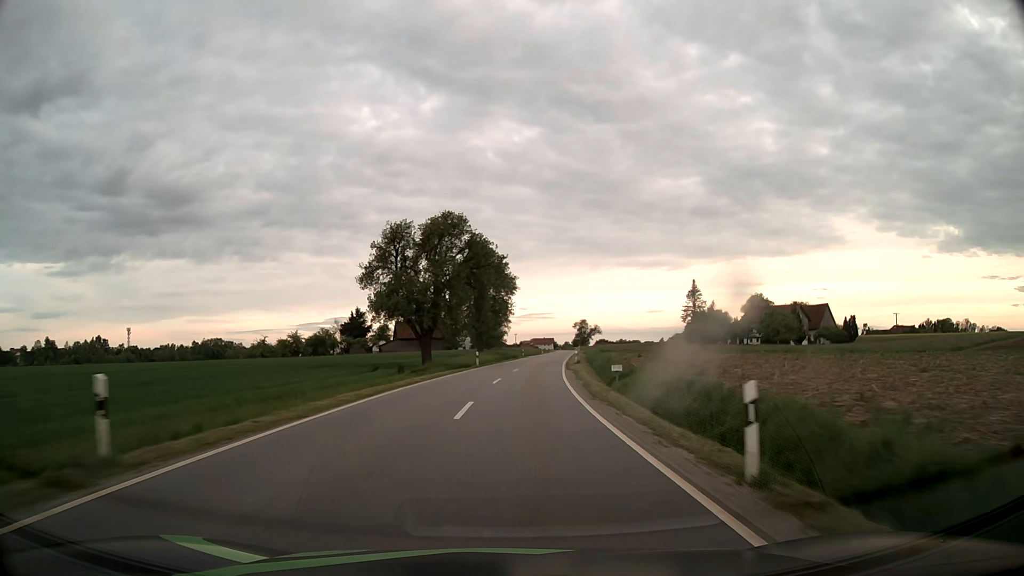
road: tertiary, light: Day
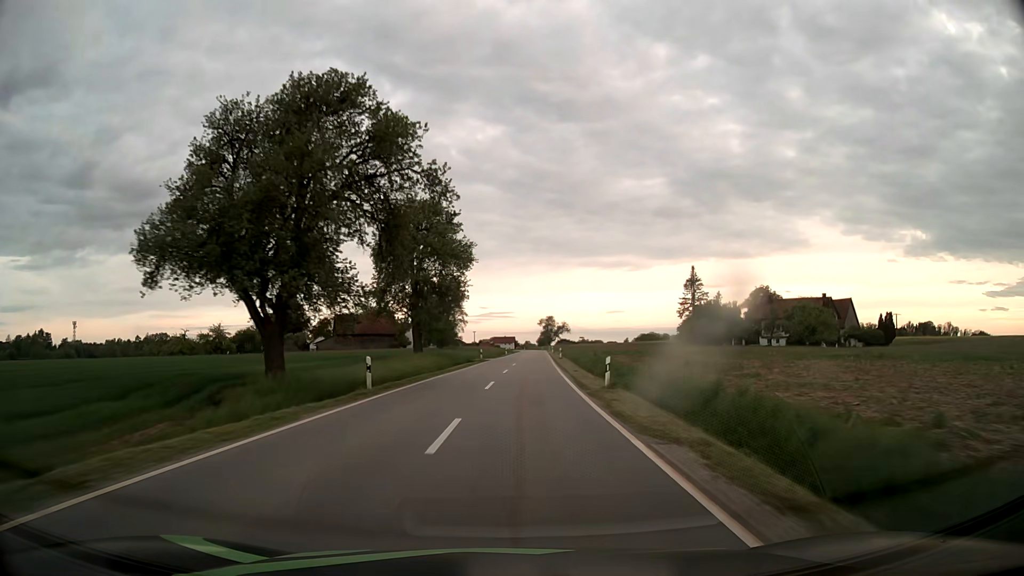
(+0.8, +28.4) m; +3°
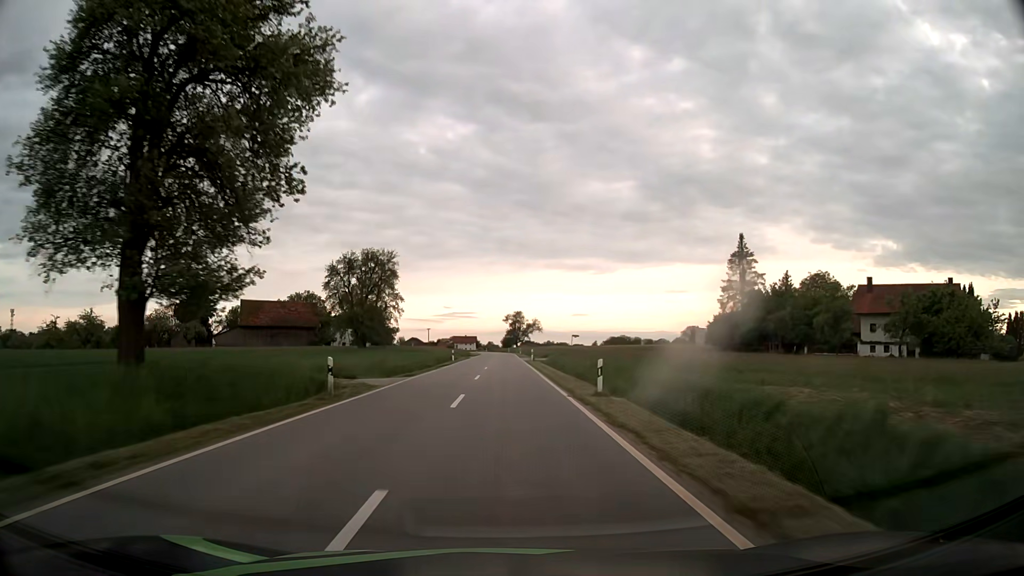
(+1.5, +42.6) m; +3°
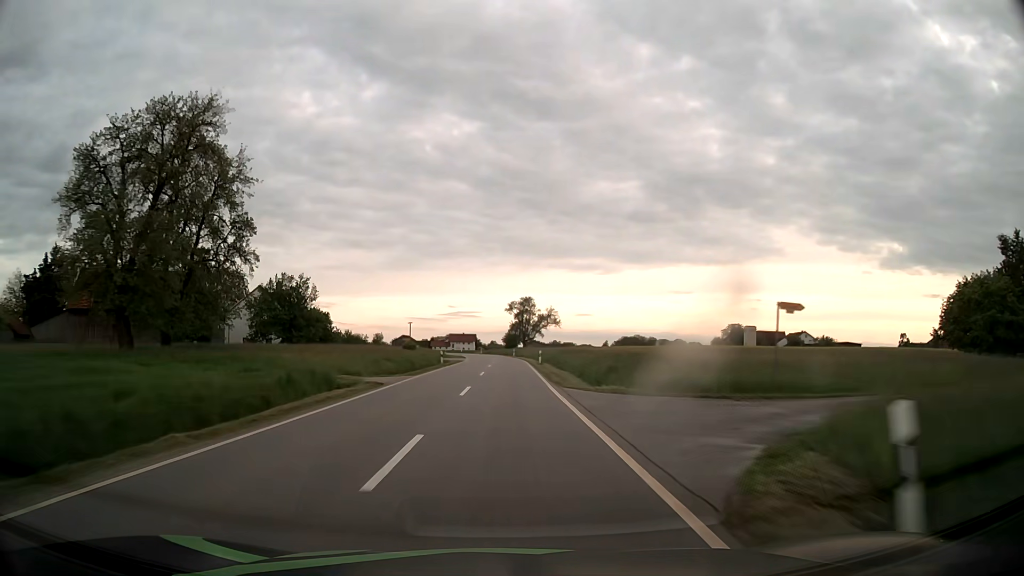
(+0.1, +56.9) m; 0°
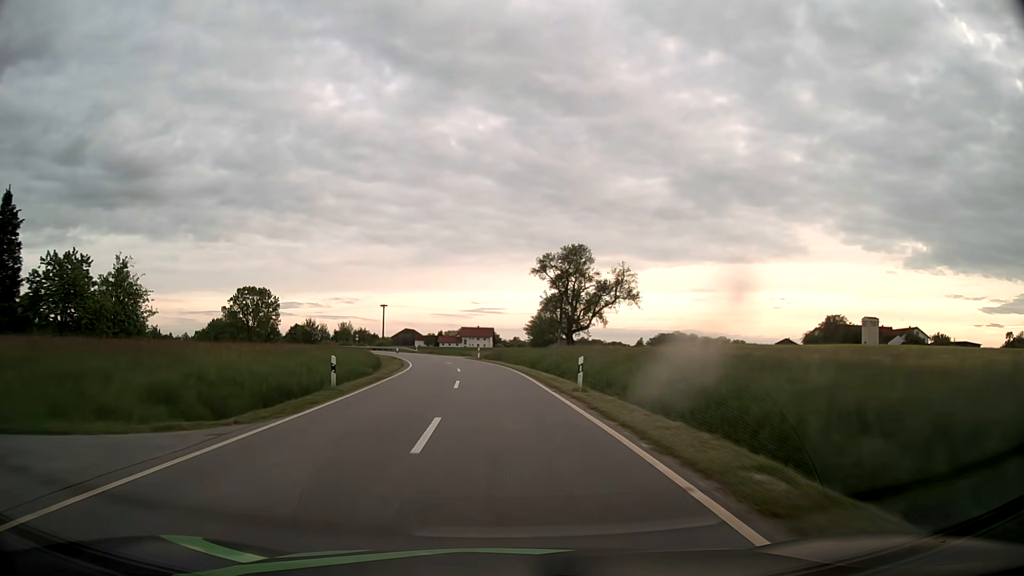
(-0.3, +71.2) m; -2°
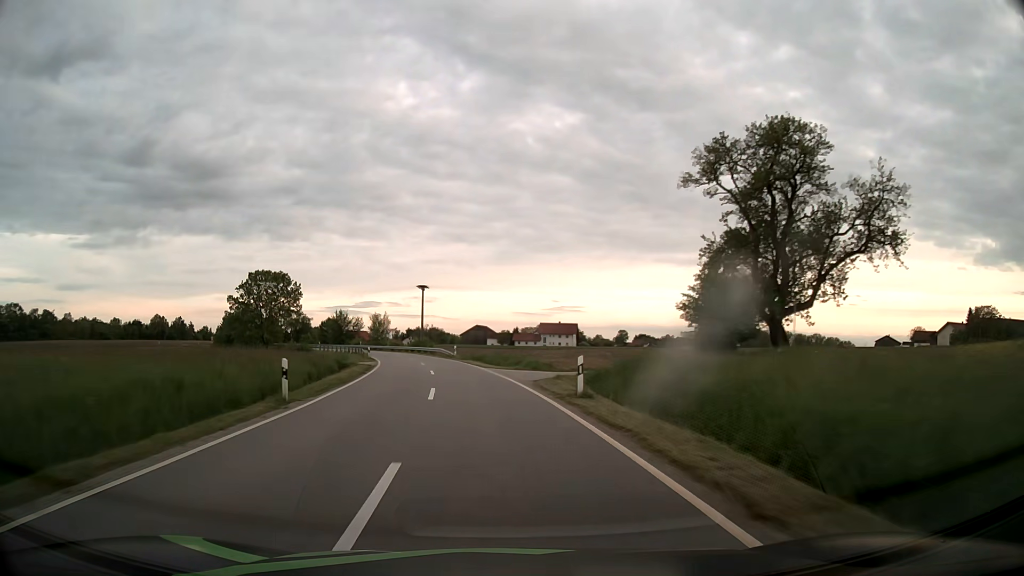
(-2.0, +41.2) m; -6°
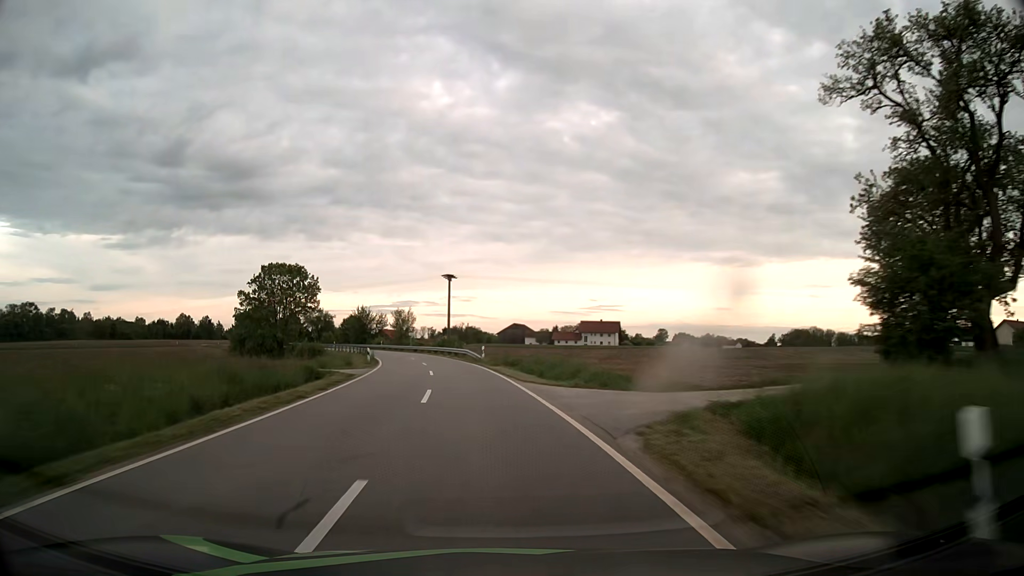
(-0.4, +13.2) m; -3°
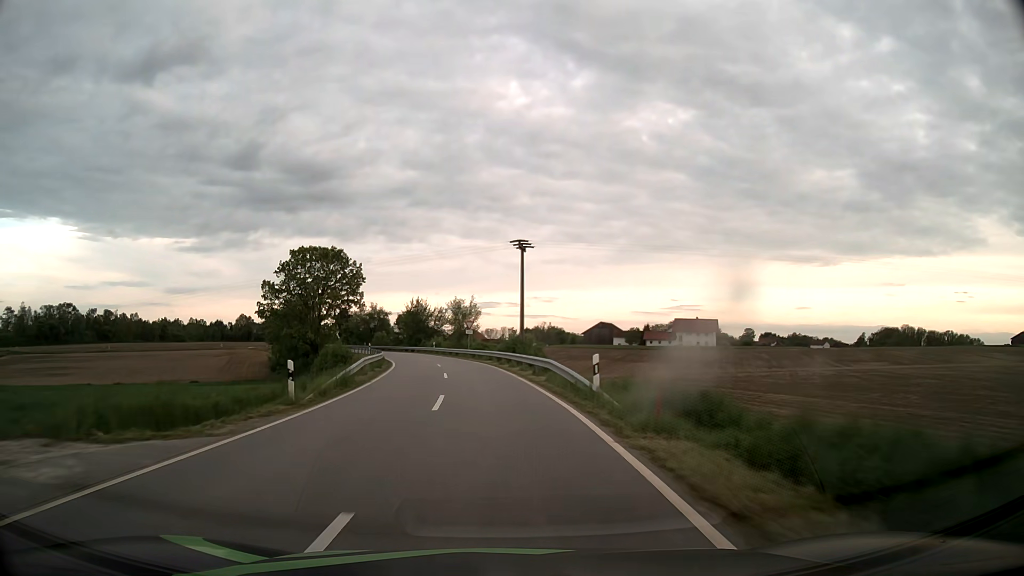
(-1.5, +25.5) m; -7°
(0, +10) (-1, +20) (-2, +30) (-3, +40) (-5, +50) (-7, +60) (-9, +69) (-12, +79) (-15, +88) (-19, +98) m
